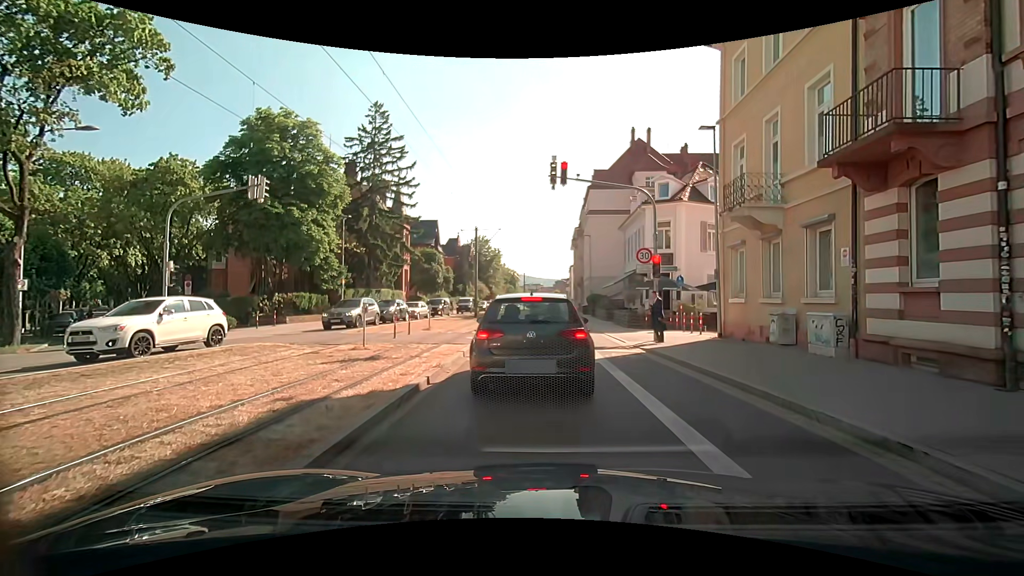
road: secondary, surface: asphalt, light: Day
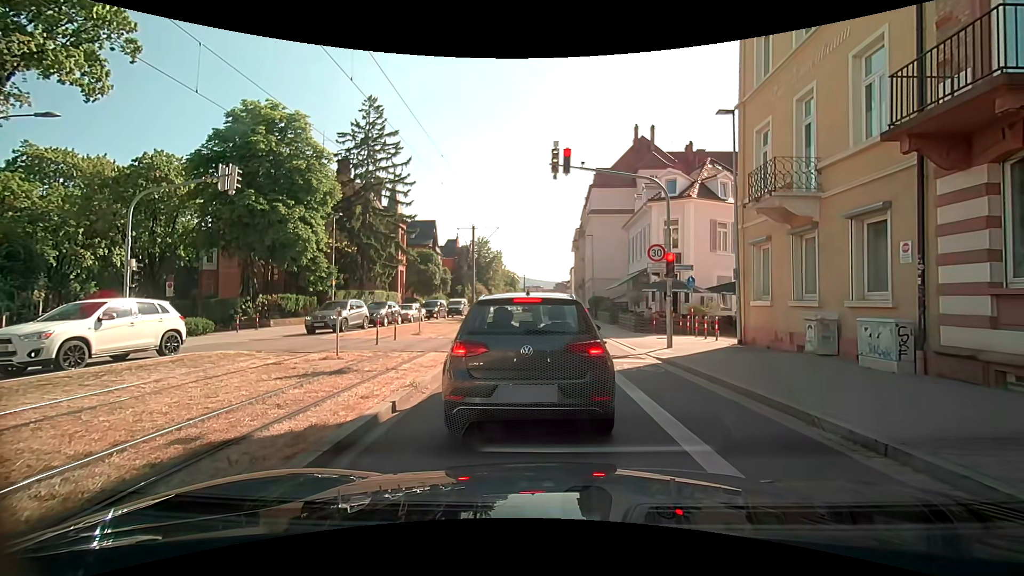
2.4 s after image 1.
(0.0, +1.8) m; 0°
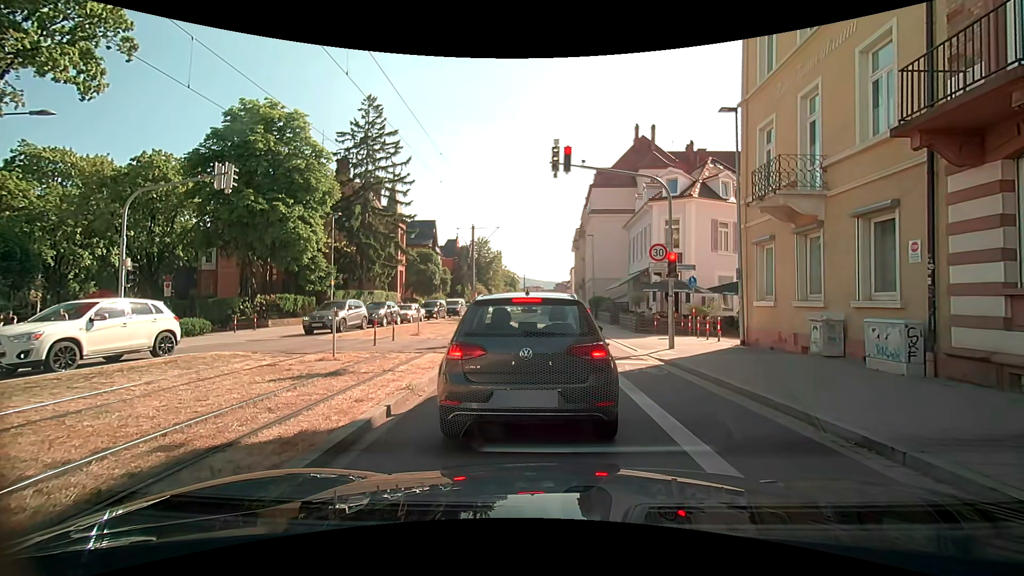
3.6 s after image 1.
(0.0, +0.3) m; 0°
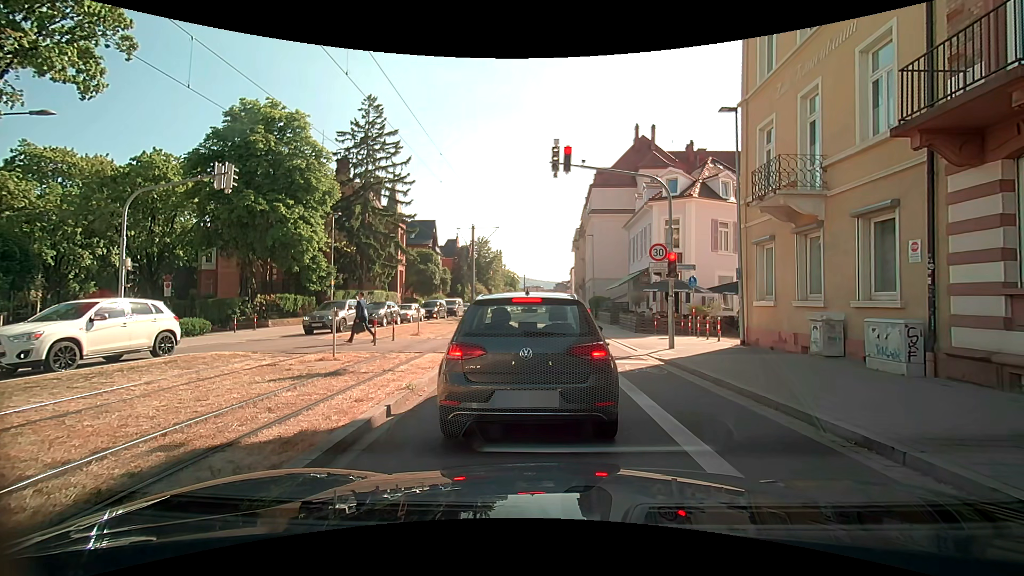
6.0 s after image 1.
(0.0, +0.1) m; 0°
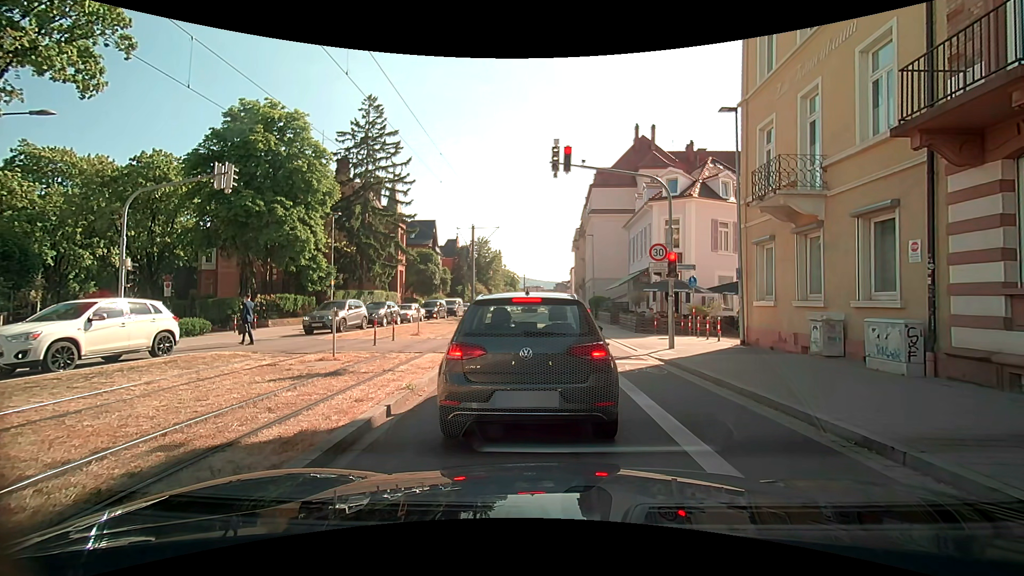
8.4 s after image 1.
(0.0, 0.0) m; 0°
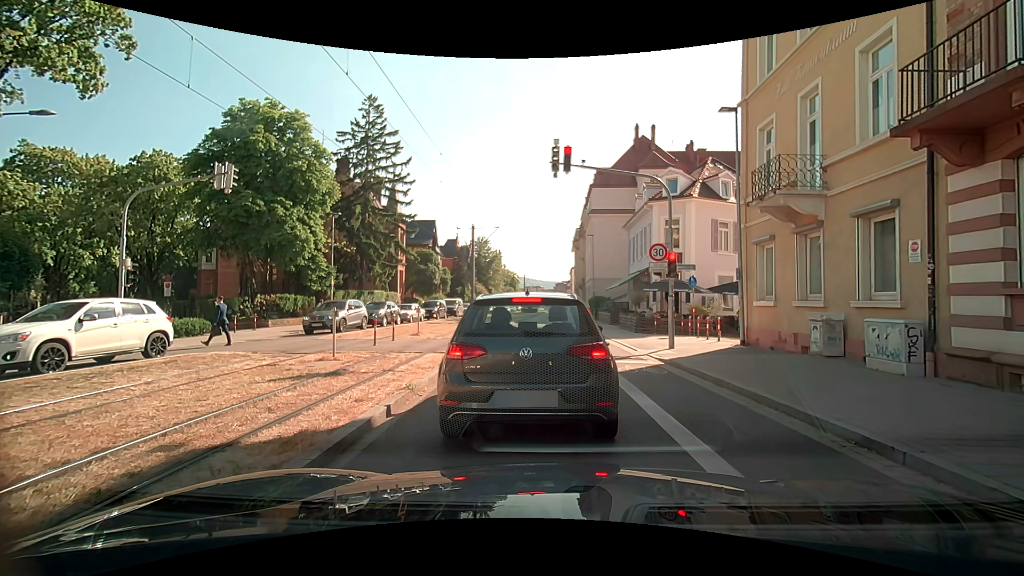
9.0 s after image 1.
(0.0, 0.0) m; 0°
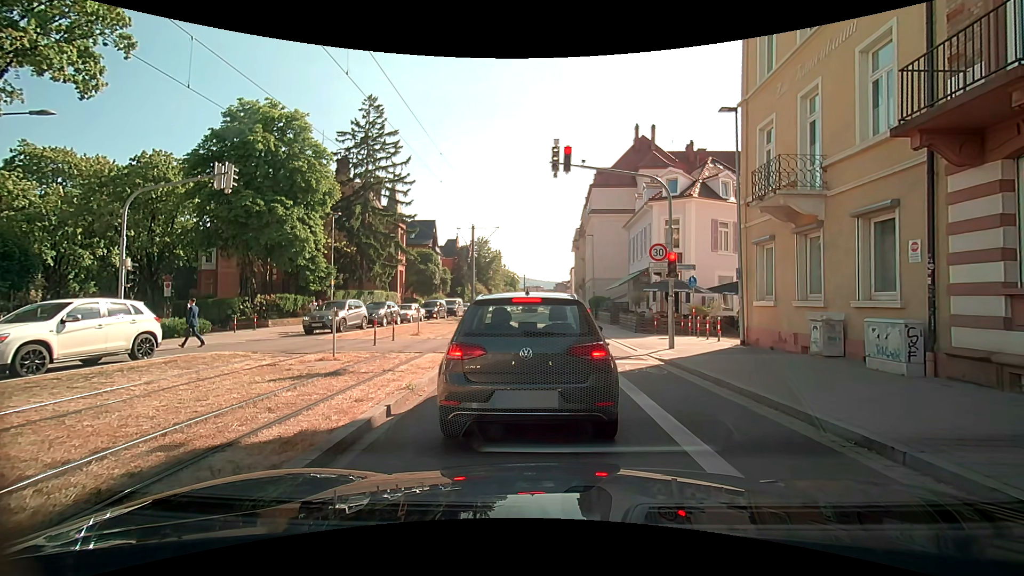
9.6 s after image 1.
(0.0, 0.0) m; 0°
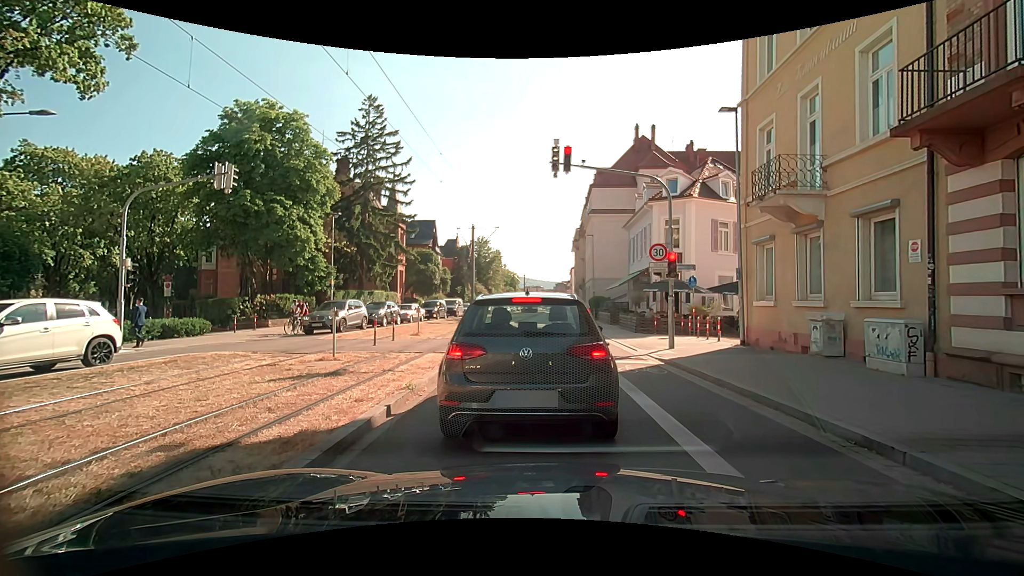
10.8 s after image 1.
(0.0, 0.0) m; 0°
(-1, +10) (-1, +20) (-2, +30) (-2, +40) (-3, +50) (-3, +60) (-3, +70) (-3, +80) (-3, +90) (-3, +100) m
